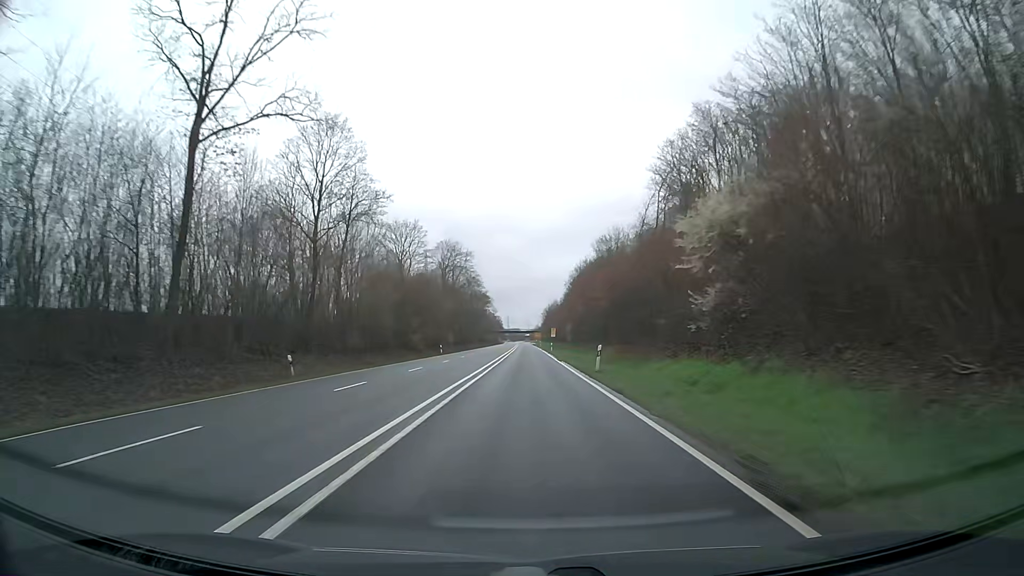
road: trunk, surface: asphalt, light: Day
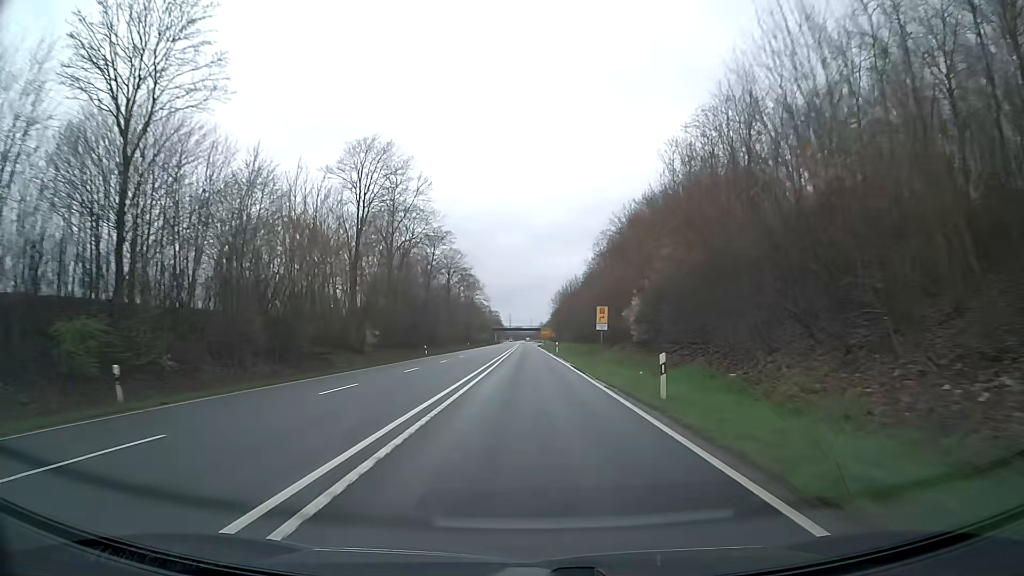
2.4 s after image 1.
(-0.5, +63.2) m; -1°
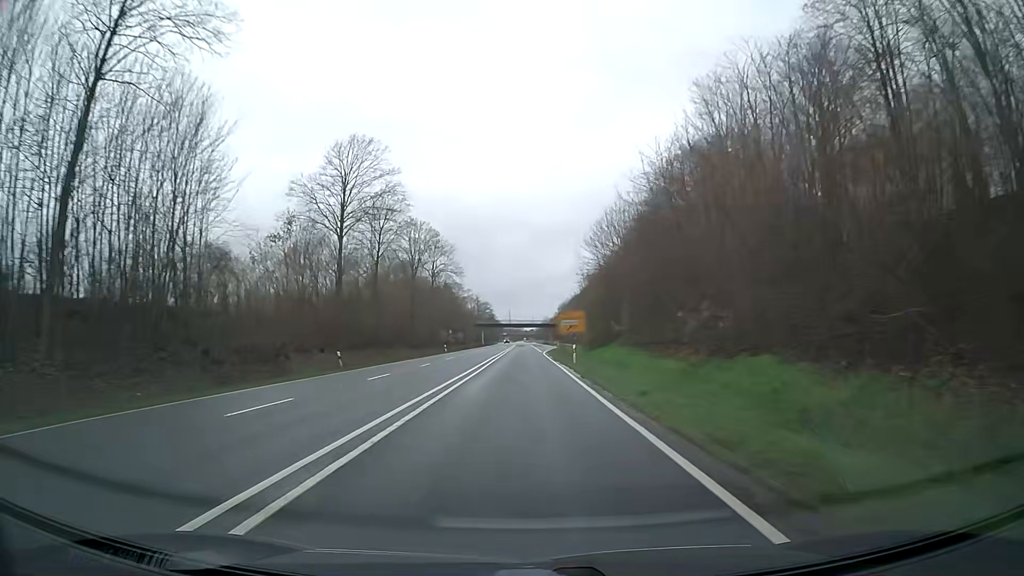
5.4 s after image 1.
(+0.2, +79.0) m; 0°
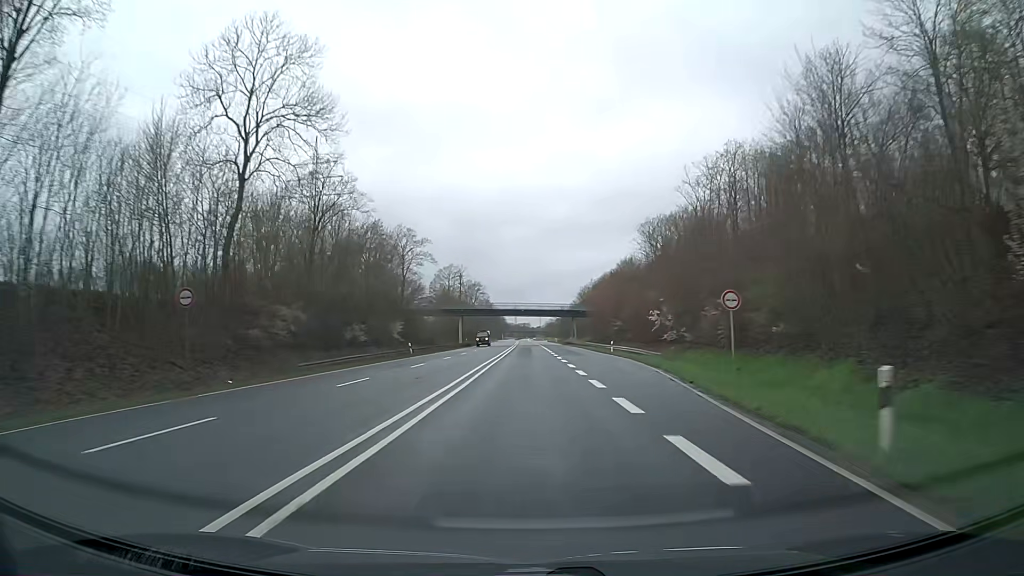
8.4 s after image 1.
(-0.8, +79.0) m; -1°
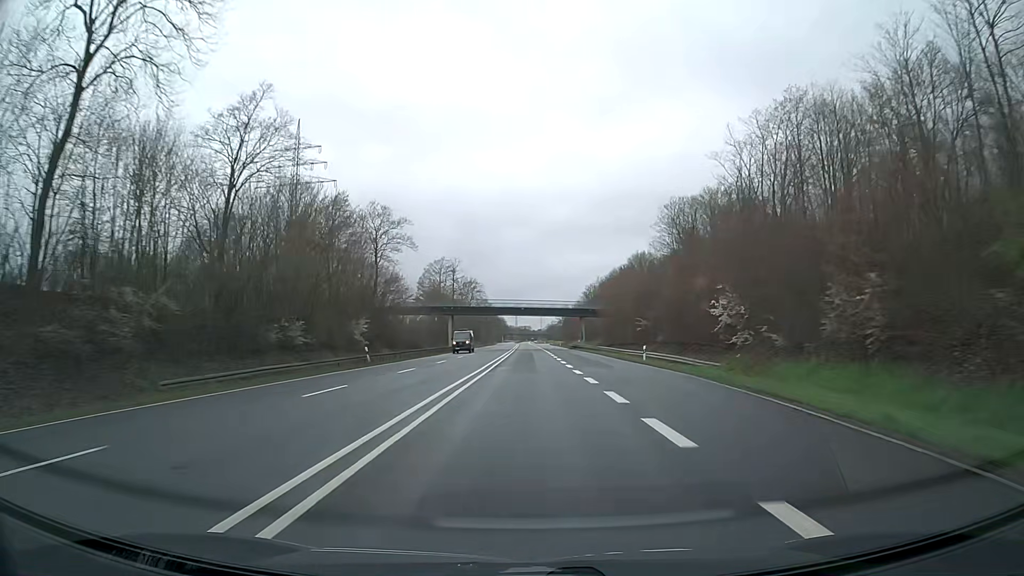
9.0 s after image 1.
(0.0, +15.8) m; 0°
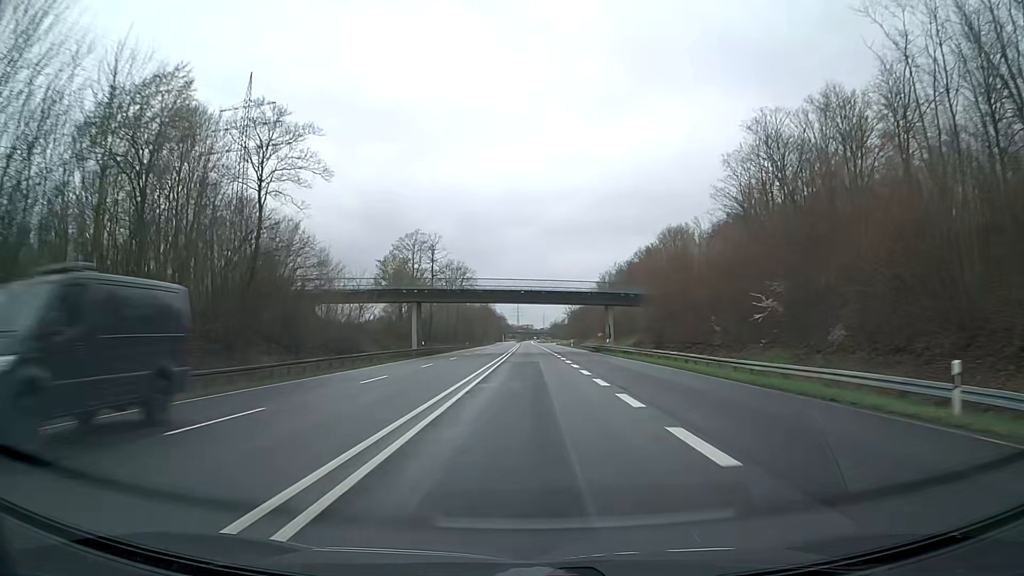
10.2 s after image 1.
(-0.2, +31.6) m; 0°
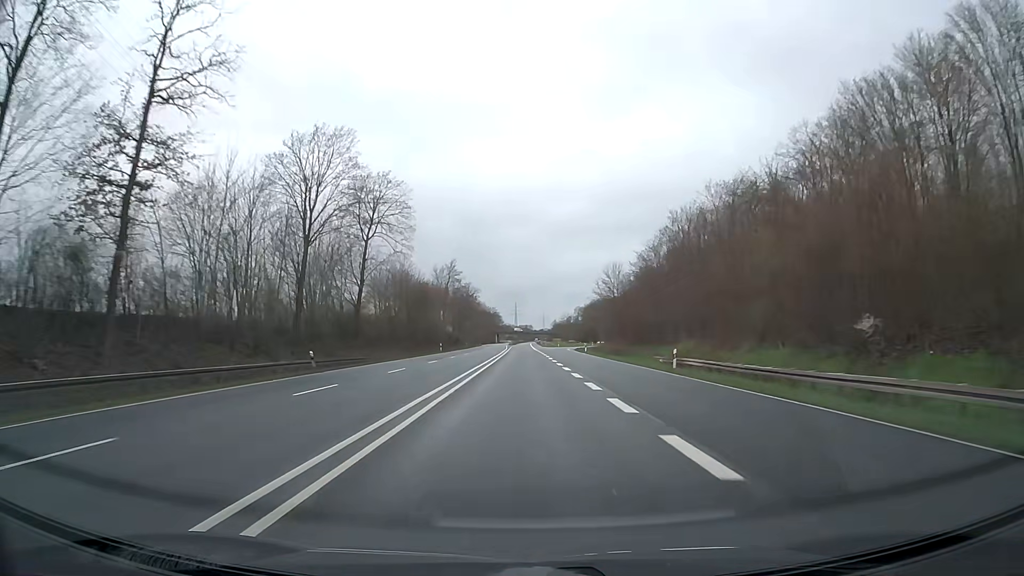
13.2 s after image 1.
(0.0, +79.0) m; 0°
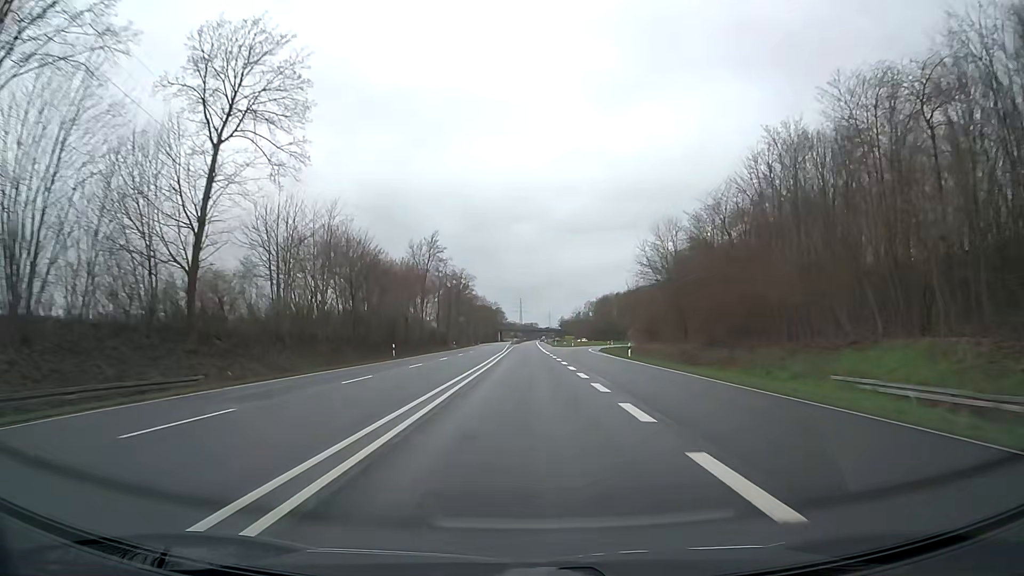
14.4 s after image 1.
(+0.1, +31.6) m; 0°
(0, +10) (0, +20) (0, +30) (0, +40) (0, +50) (0, +60) (0, +70) (0, +80) (0, +90) (0, +100) m
